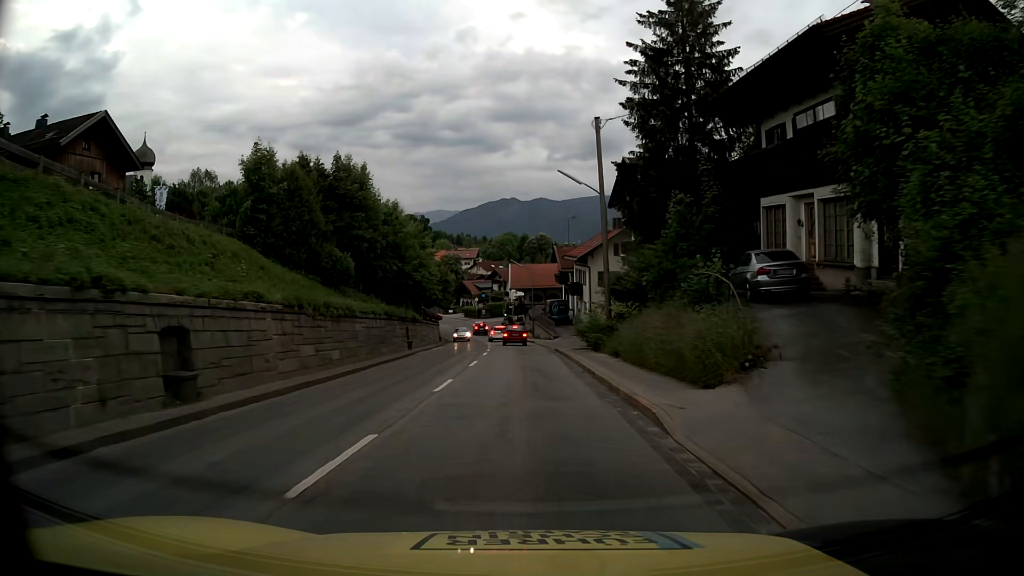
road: primary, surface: asphalt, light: Day
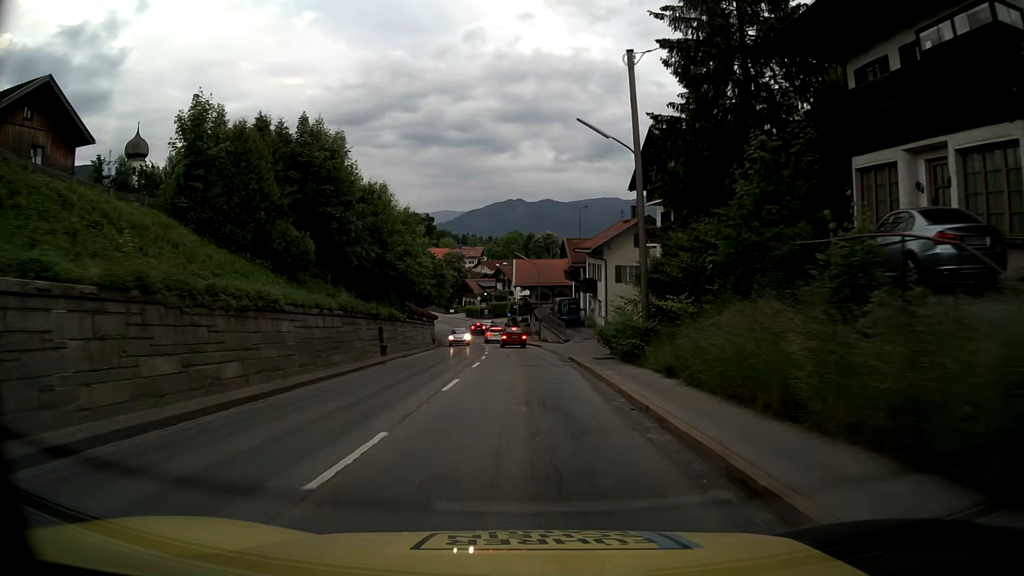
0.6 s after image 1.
(-0.1, +8.4) m; -1°
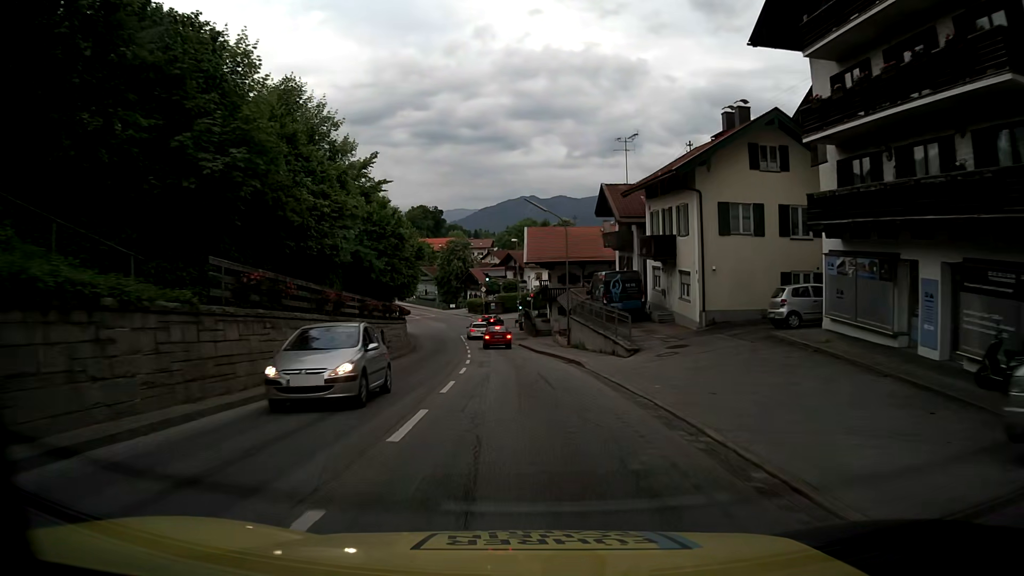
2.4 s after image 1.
(-0.2, +26.2) m; -1°
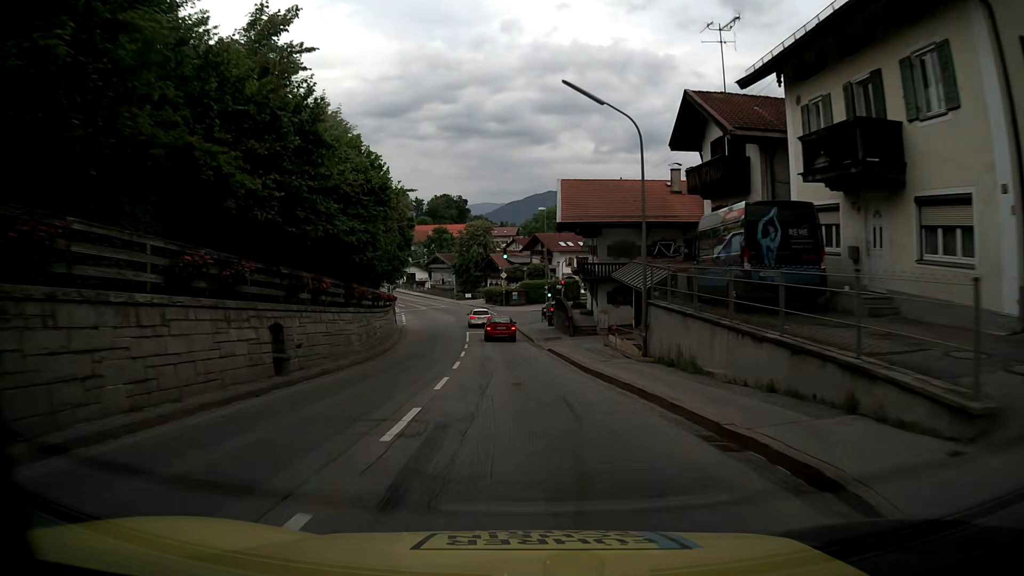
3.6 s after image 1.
(-0.3, +18.3) m; -3°
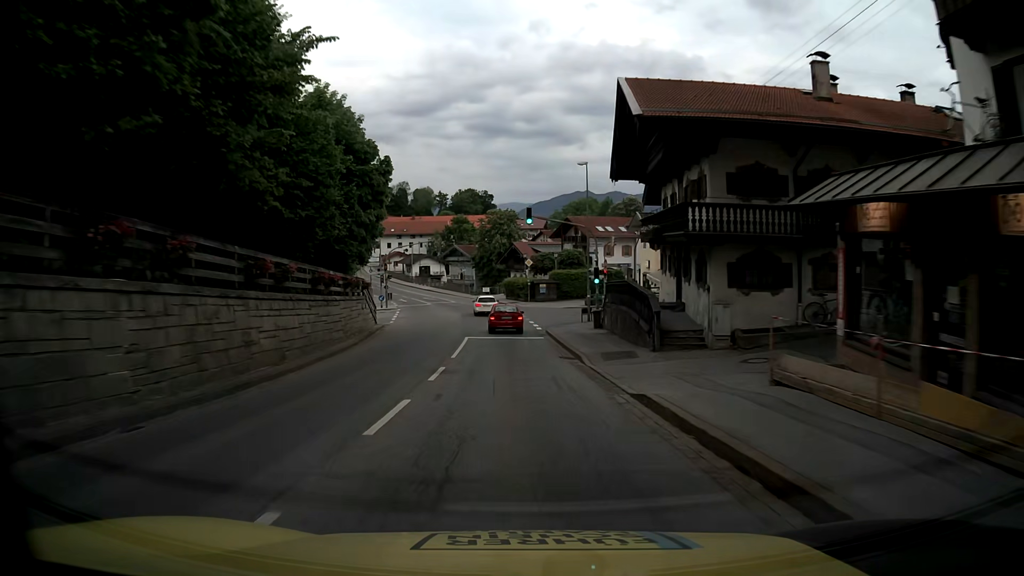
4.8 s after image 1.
(-0.3, +18.1) m; -2°
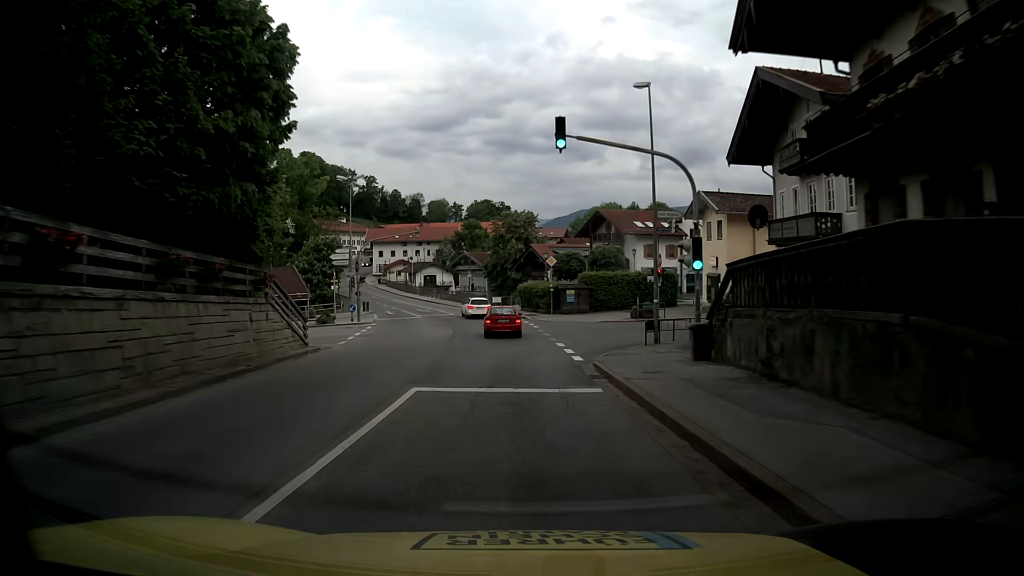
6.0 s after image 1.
(-0.2, +17.5) m; -2°
(0, +10) (0, +20) (-1, +30) (-1, +40) (-3, +50) (-5, +60) (-8, +69) (-11, +79) (-15, +88) (-18, +97) m
